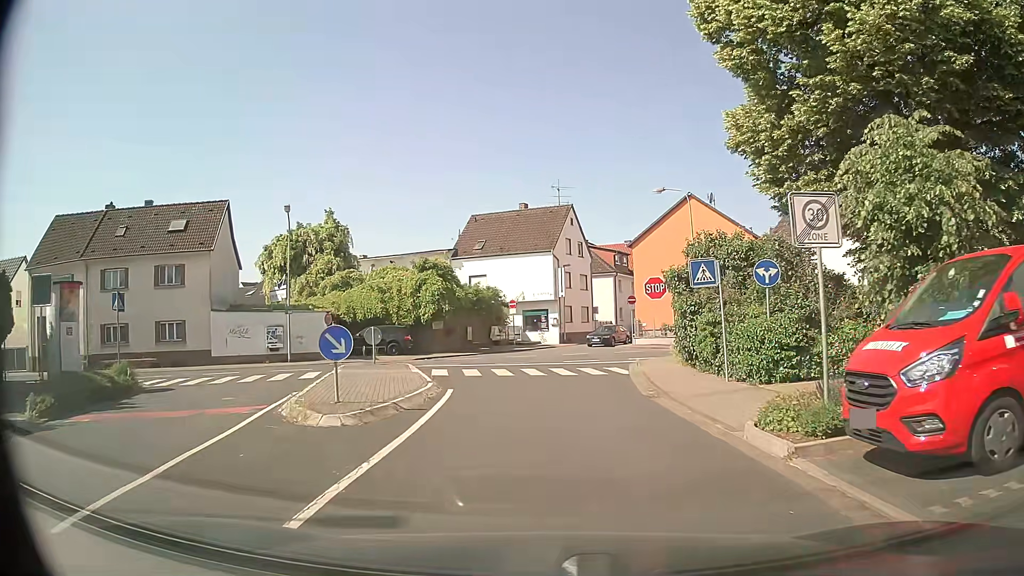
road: residential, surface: asphalt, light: Day
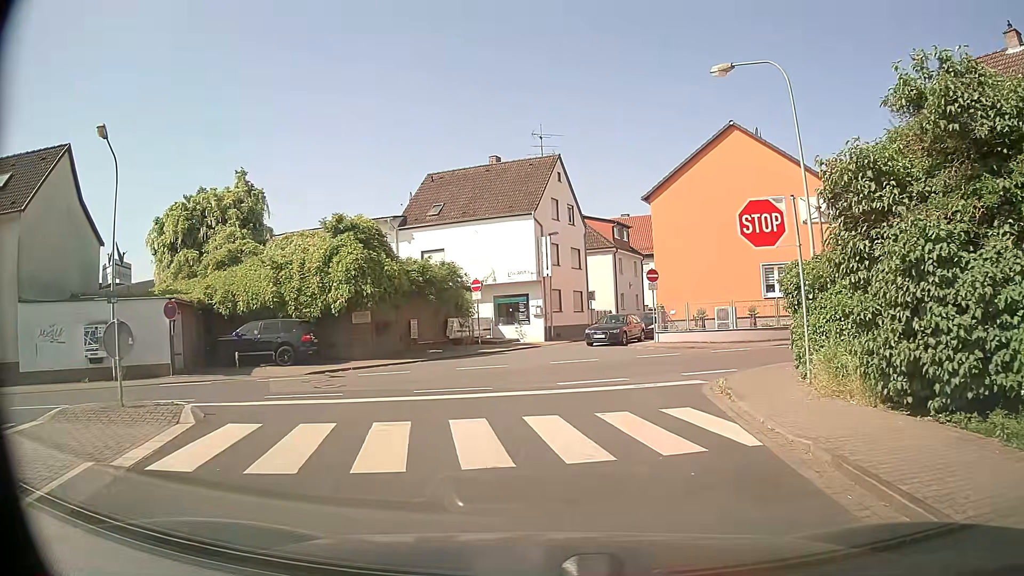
(-0.1, +14.4) m; 0°
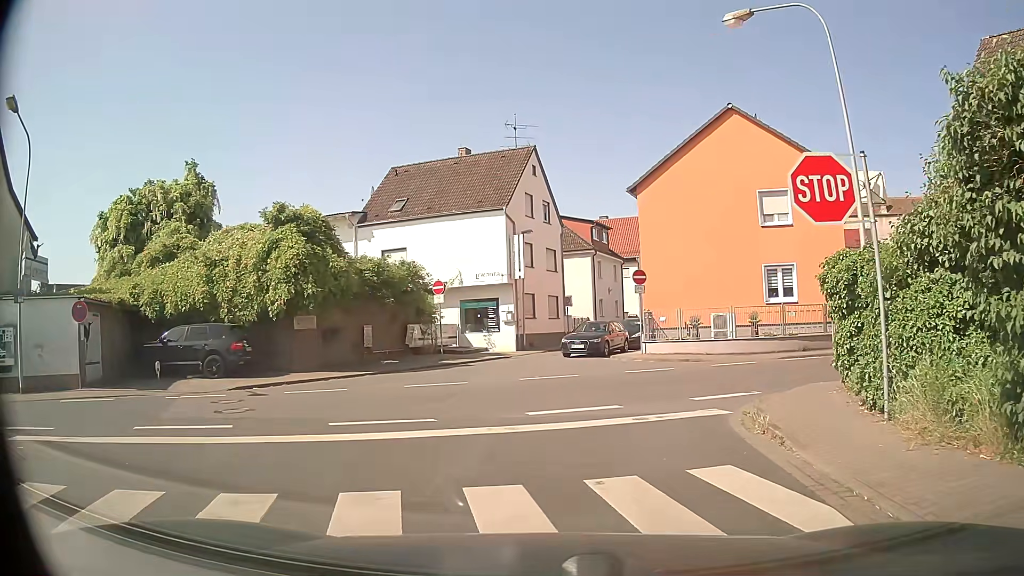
(+0.1, +3.7) m; +3°
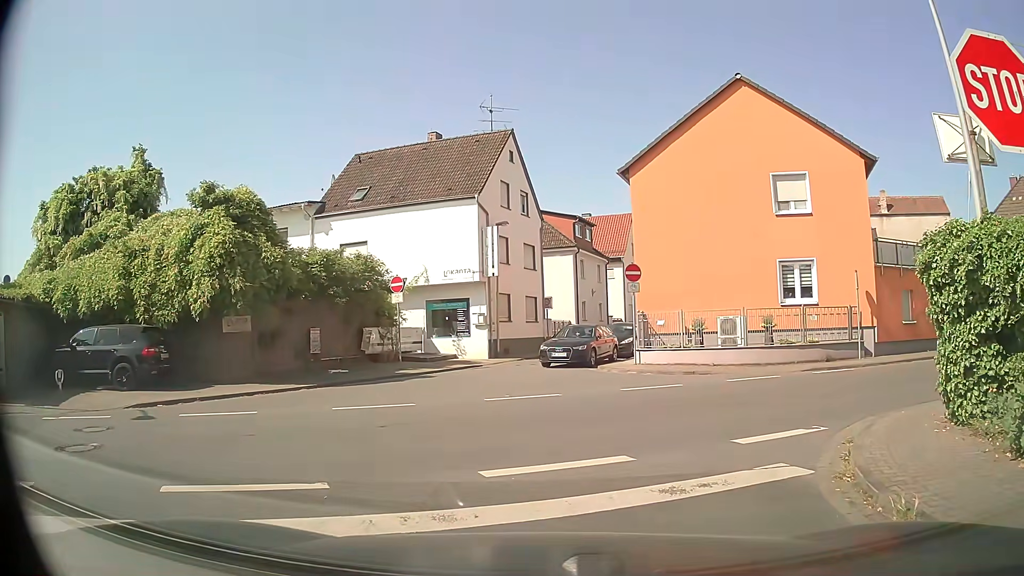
(0.0, +3.9) m; +1°
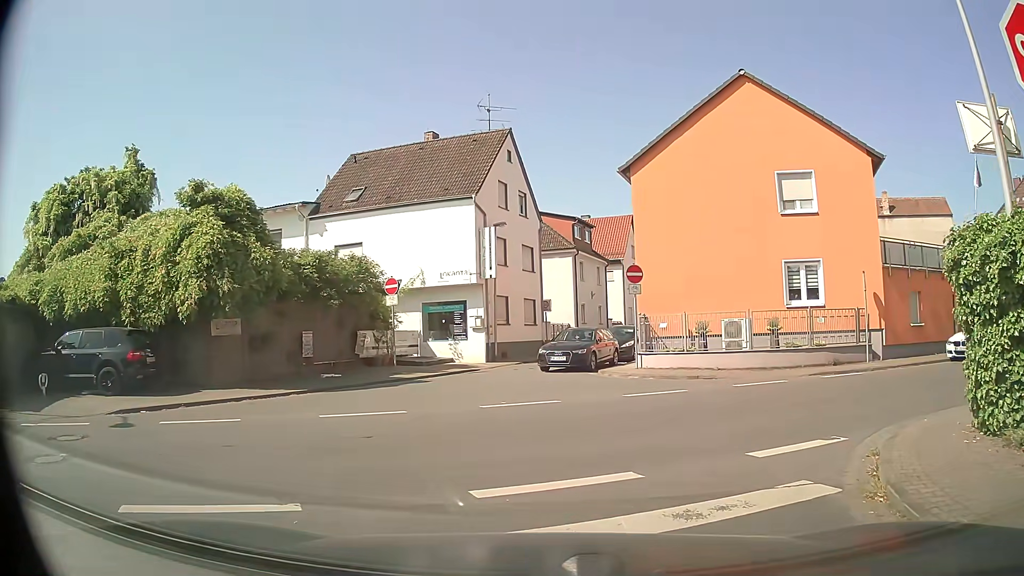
(0.0, +0.7) m; 0°
